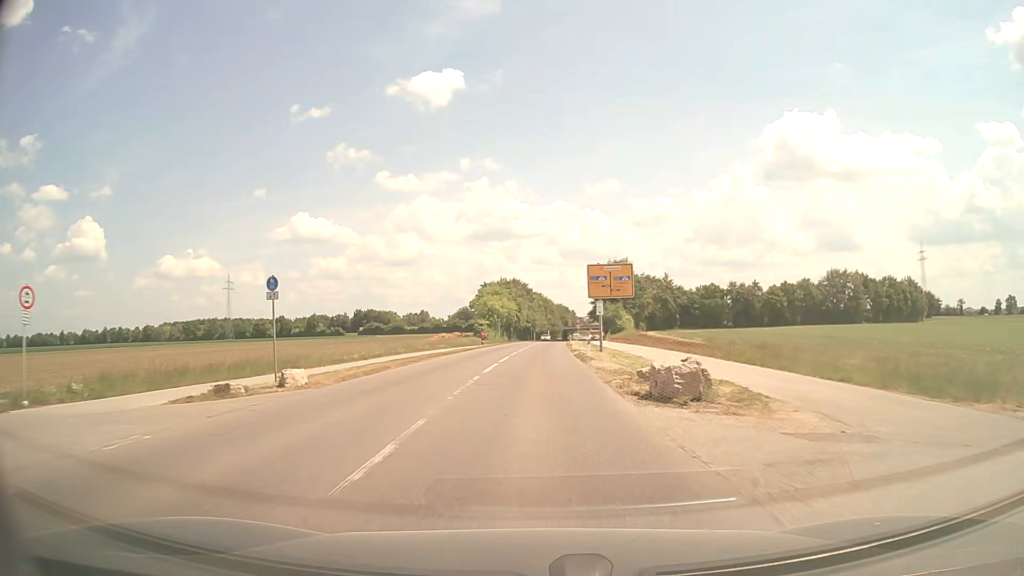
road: tertiary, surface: asphalt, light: Day
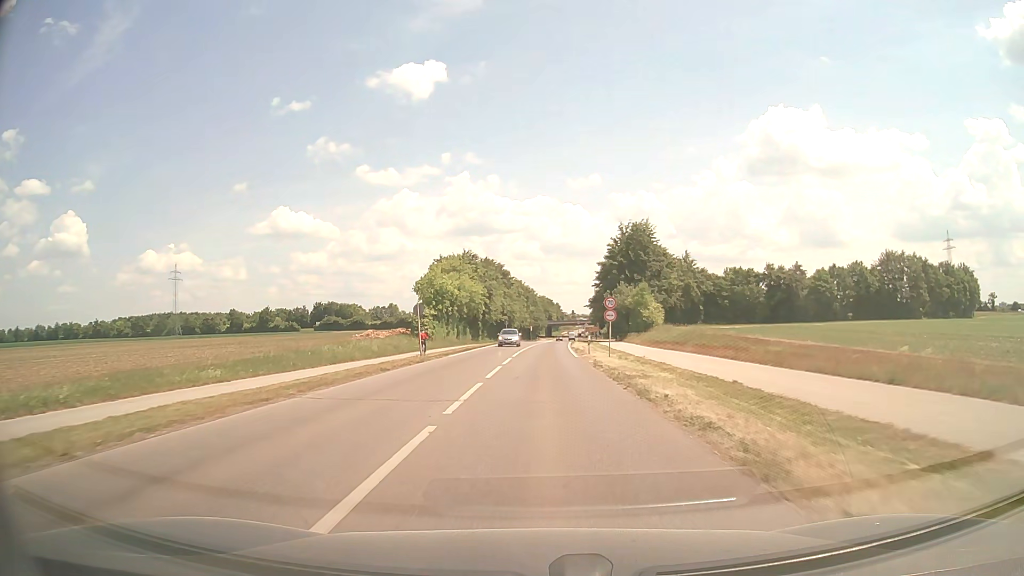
(+0.4, +47.4) m; +1°
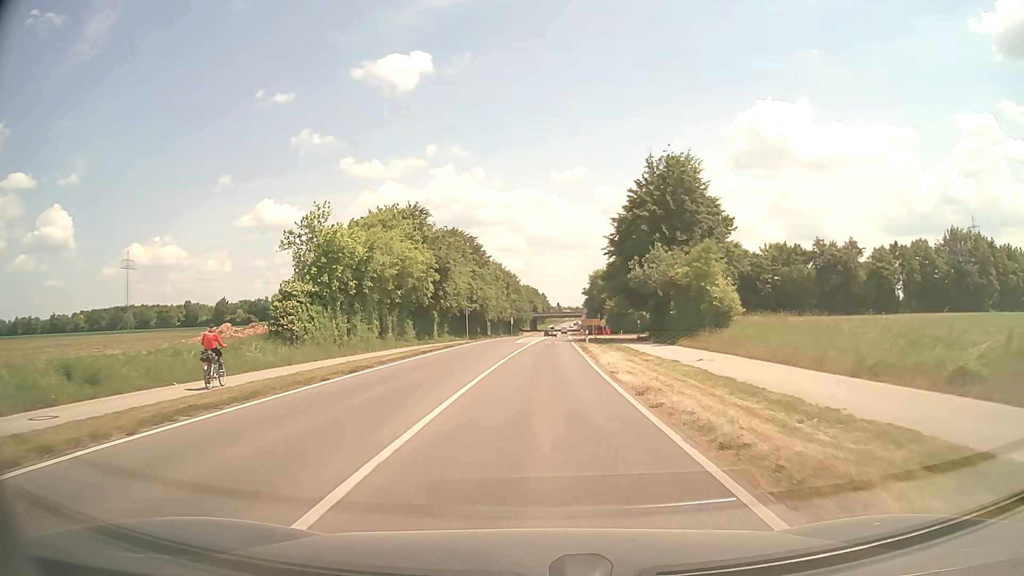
(+0.6, +36.7) m; +2°
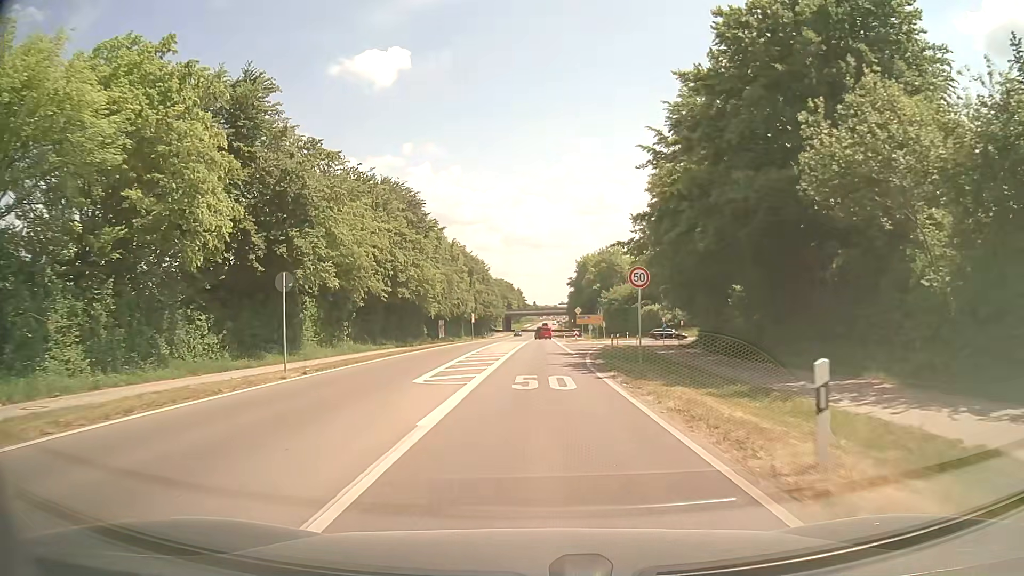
(+0.6, +39.5) m; +2°
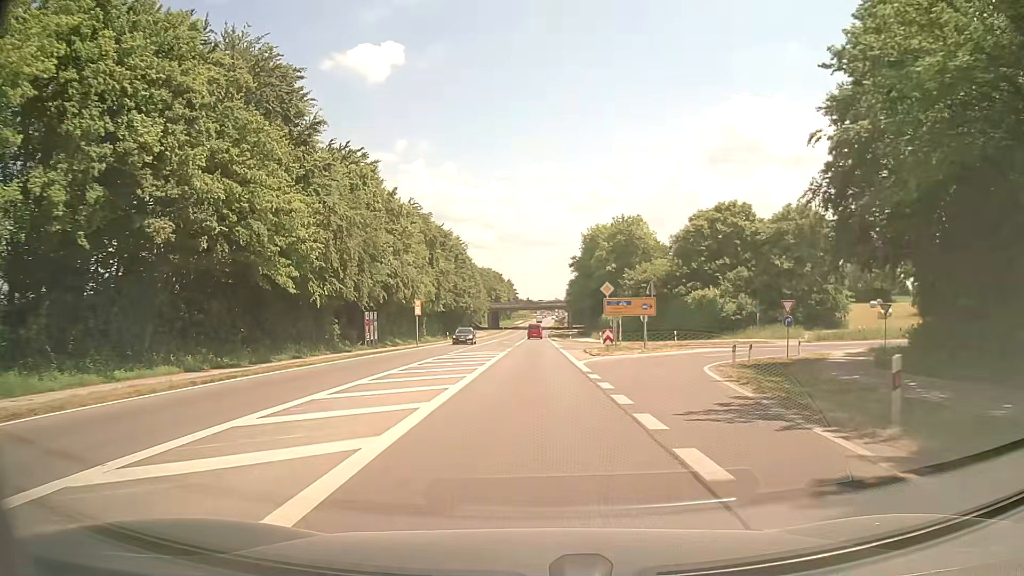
(+0.3, +39.1) m; 0°
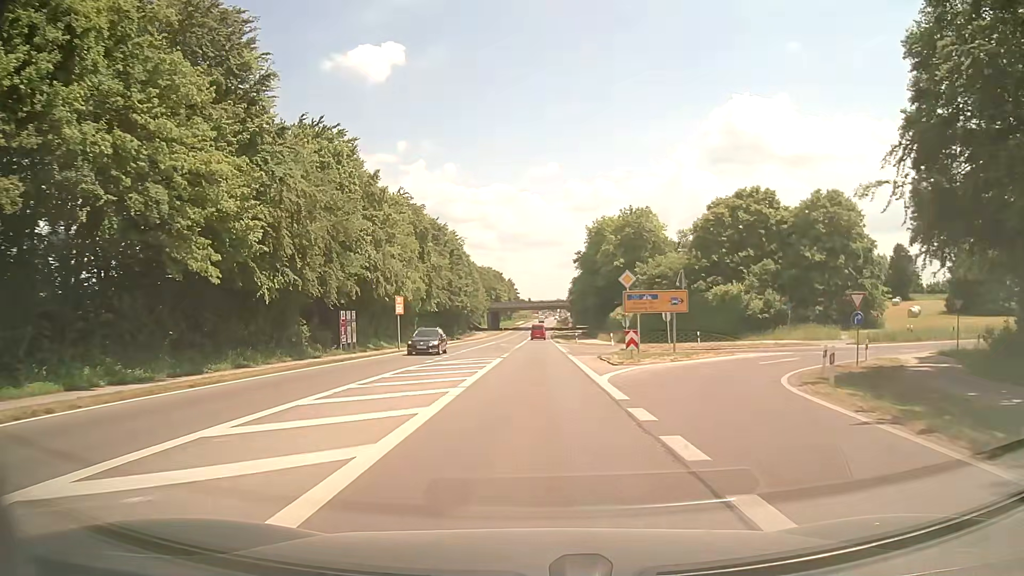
(0.0, +8.1) m; 0°
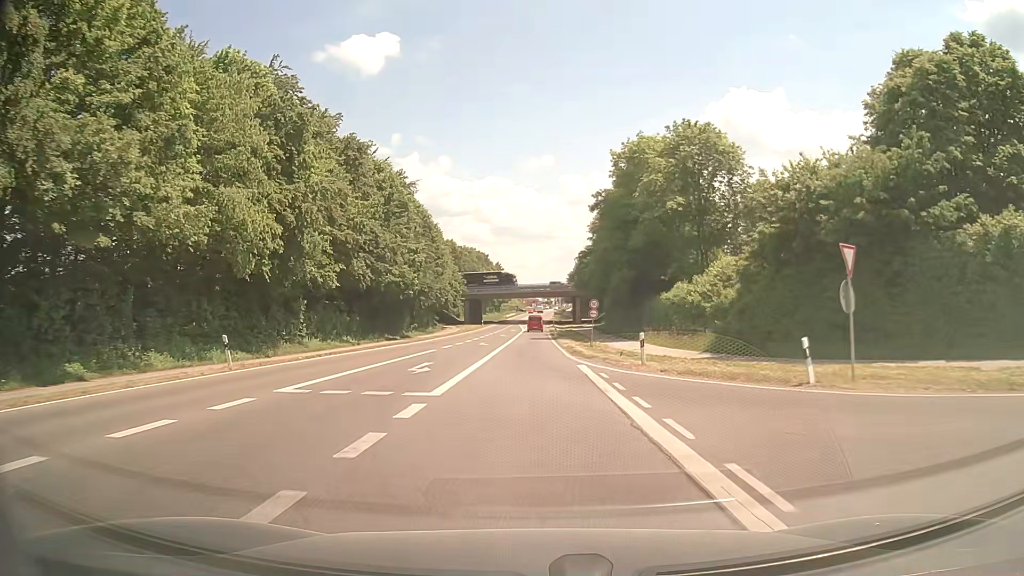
(+0.4, +41.8) m; +1°
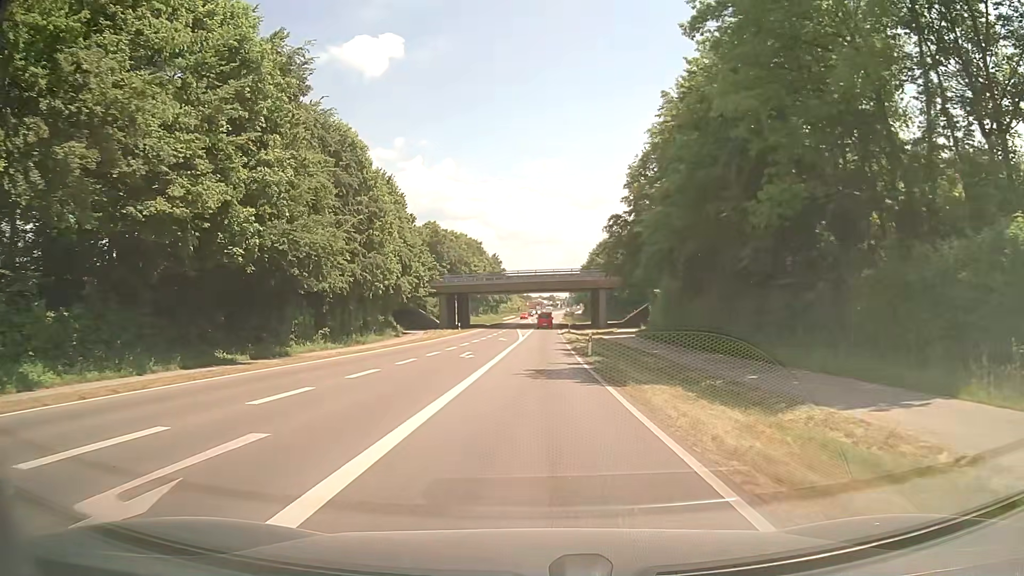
(-0.2, +39.0) m; 0°
(0, +10) (0, +20) (0, +30) (0, +40) (0, +50) (+1, +60) (+1, +70) (+1, +80) (+1, +90) (+2, +100) m
